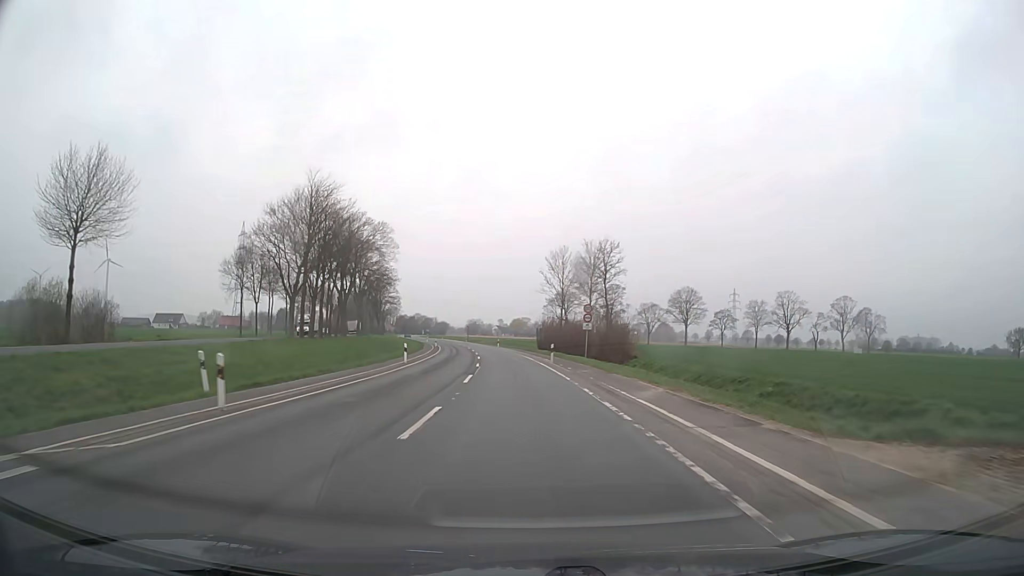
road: secondary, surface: asphalt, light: Day
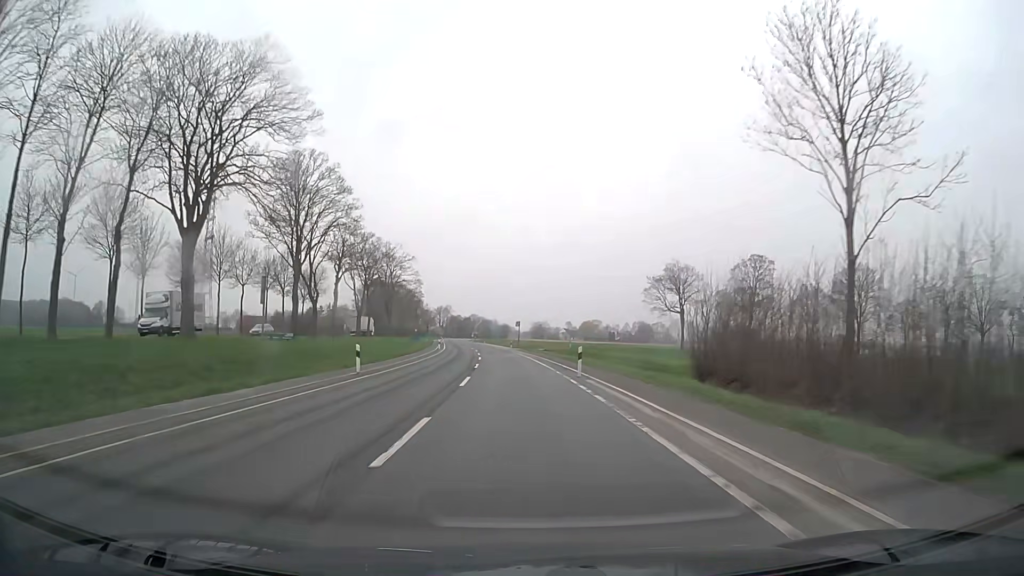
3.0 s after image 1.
(-3.2, +62.3) m; -6°
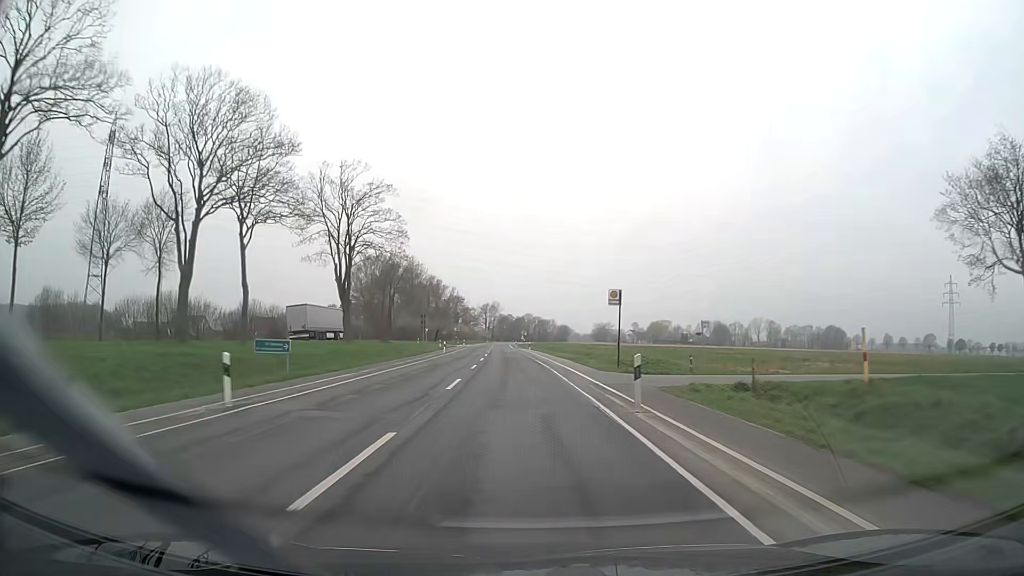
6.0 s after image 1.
(-2.7, +62.3) m; -5°
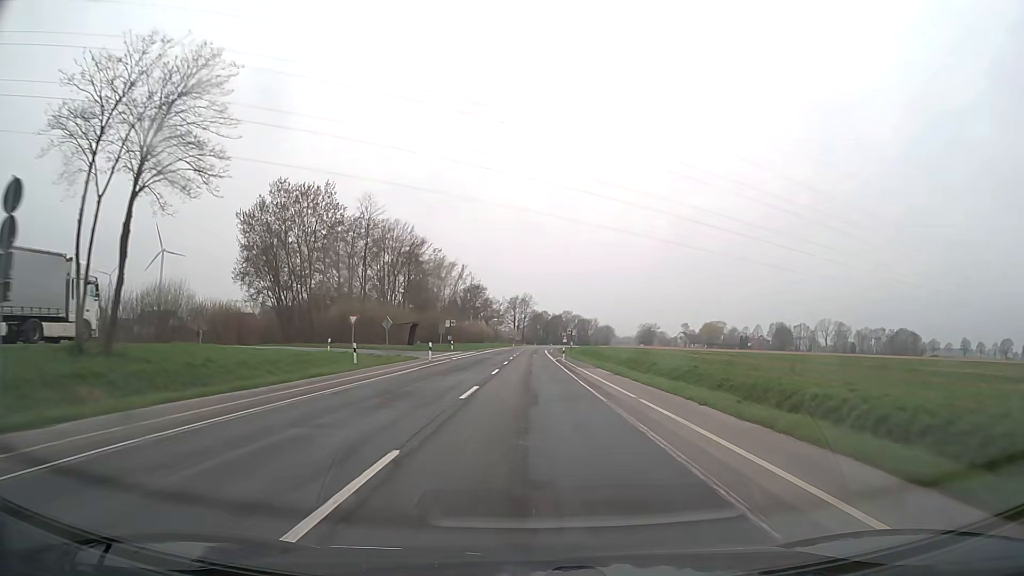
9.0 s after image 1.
(-2.2, +62.4) m; -3°
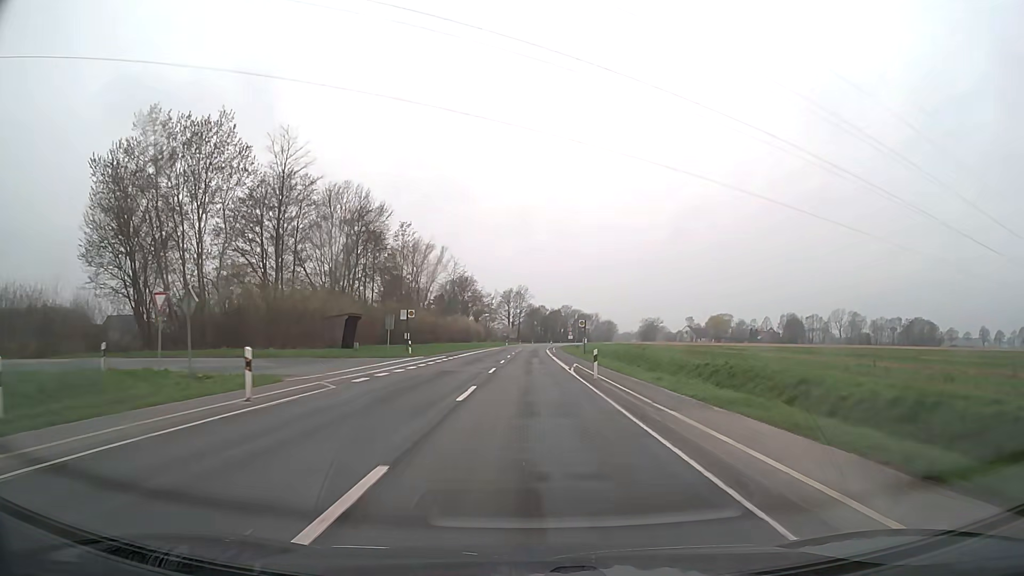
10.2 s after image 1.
(+0.1, +25.0) m; 0°
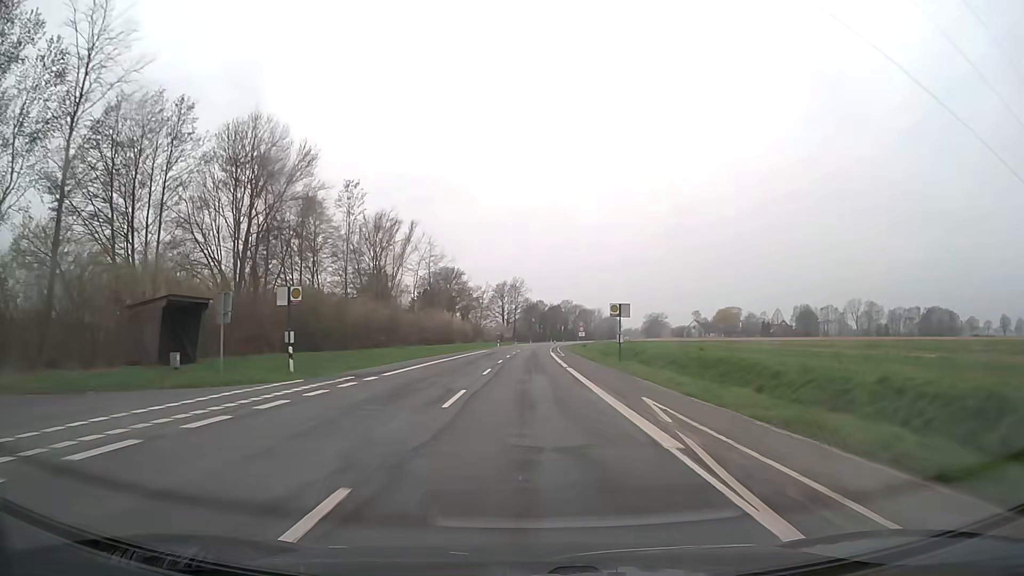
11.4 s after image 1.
(+0.1, +25.0) m; 0°
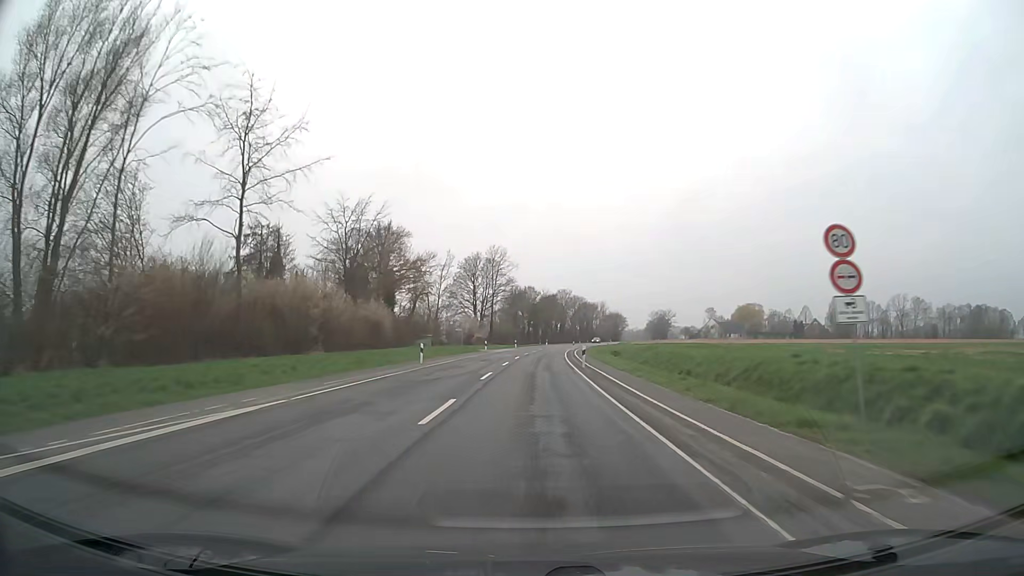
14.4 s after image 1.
(+0.3, +62.8) m; +1°
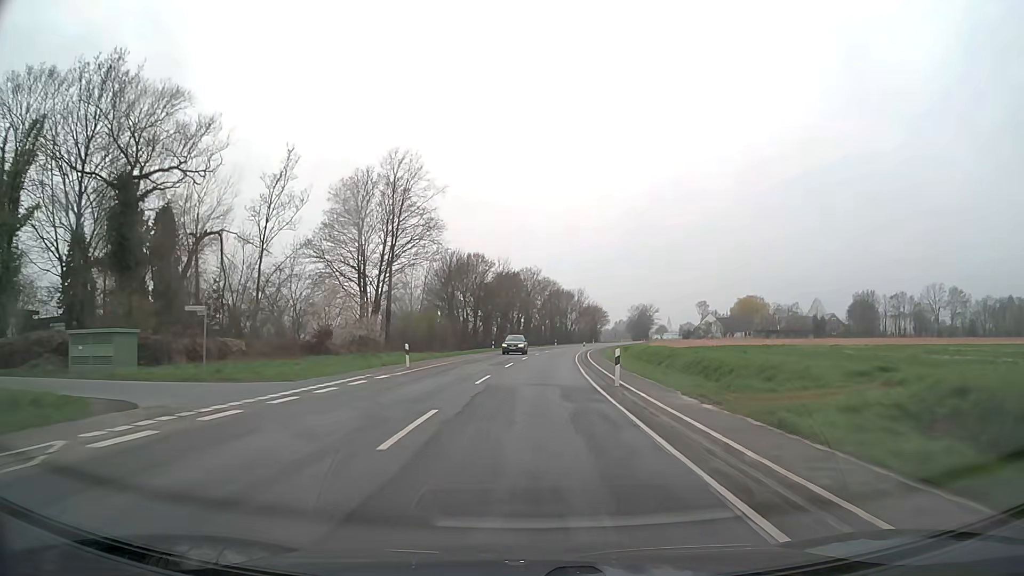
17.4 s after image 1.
(+1.7, +62.7) m; +3°
(0, +10) (0, +20) (+1, +30) (+1, +40) (+2, +50) (+3, +60) (+4, +70) (+5, +80) (+6, +90) (+8, +100) m
